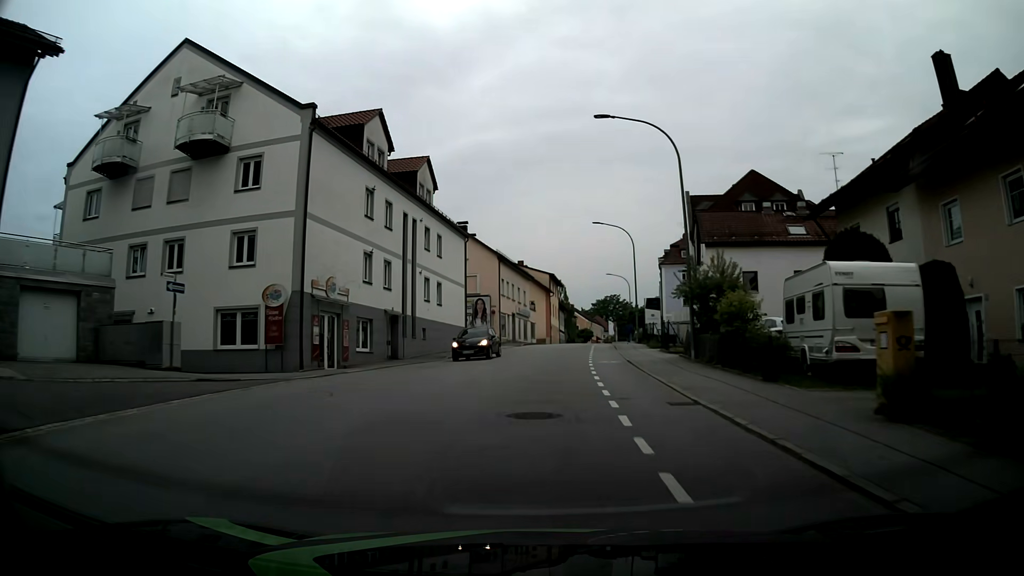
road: tertiary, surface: asphalt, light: Day
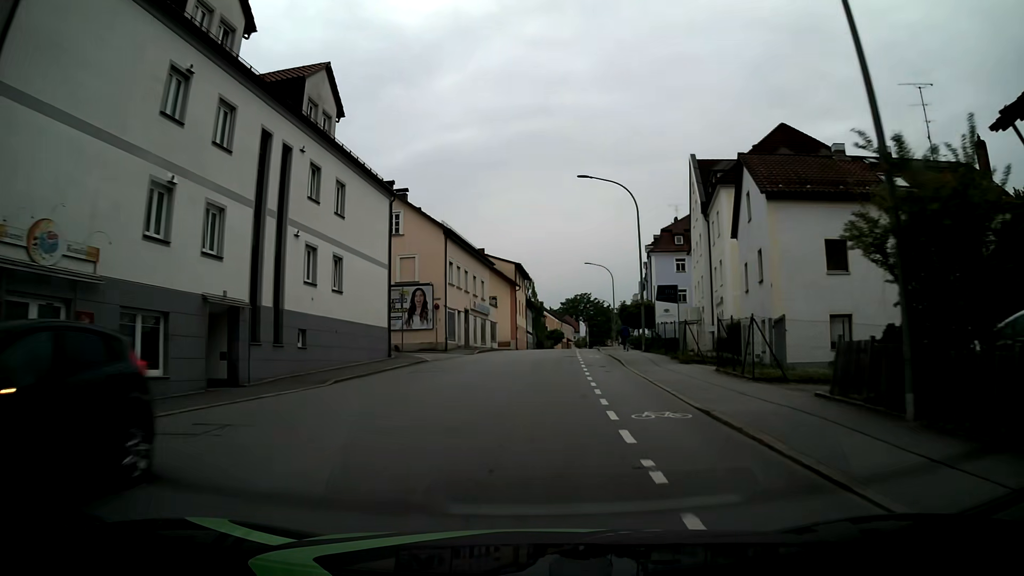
(+0.4, +15.4) m; +3°
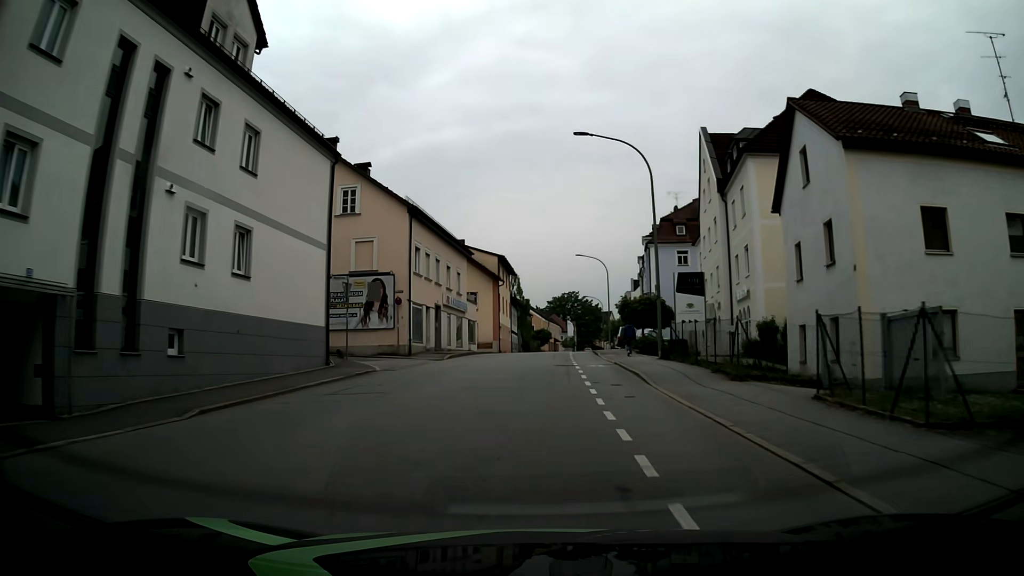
(+0.1, +7.6) m; +1°
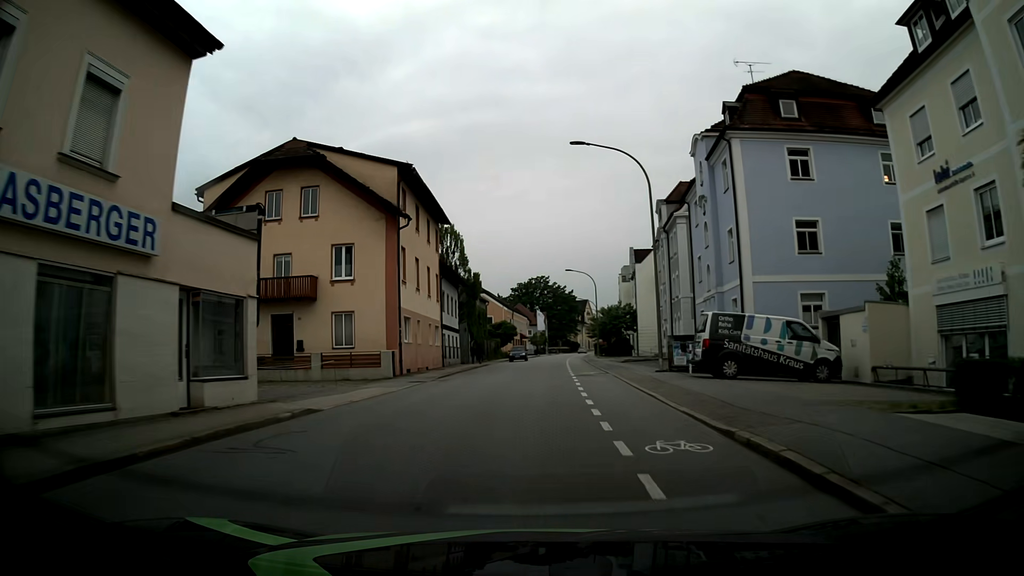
(+0.9, +36.6) m; +2°
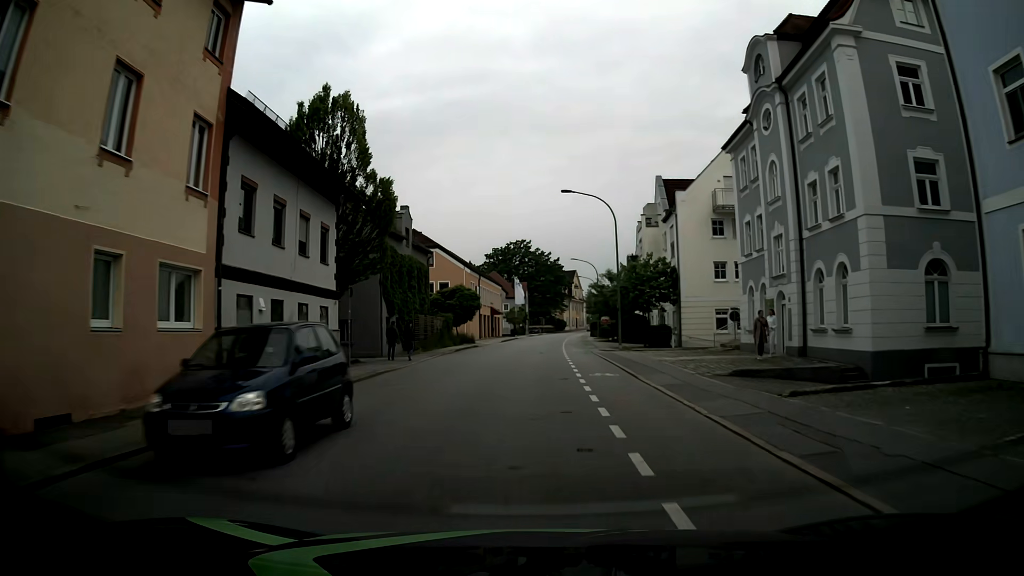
(+1.1, +29.6) m; +3°
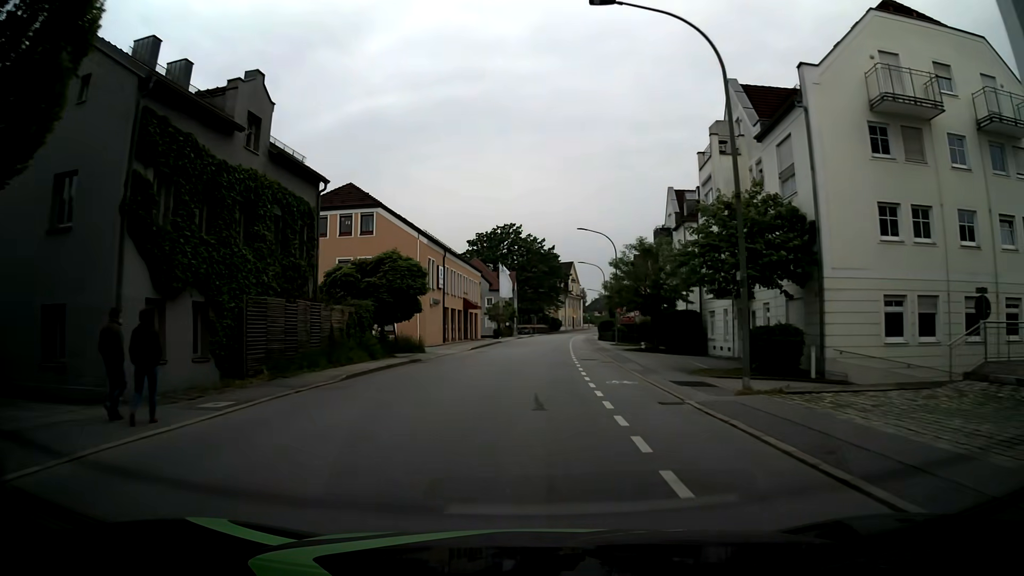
(0.0, +22.8) m; 0°
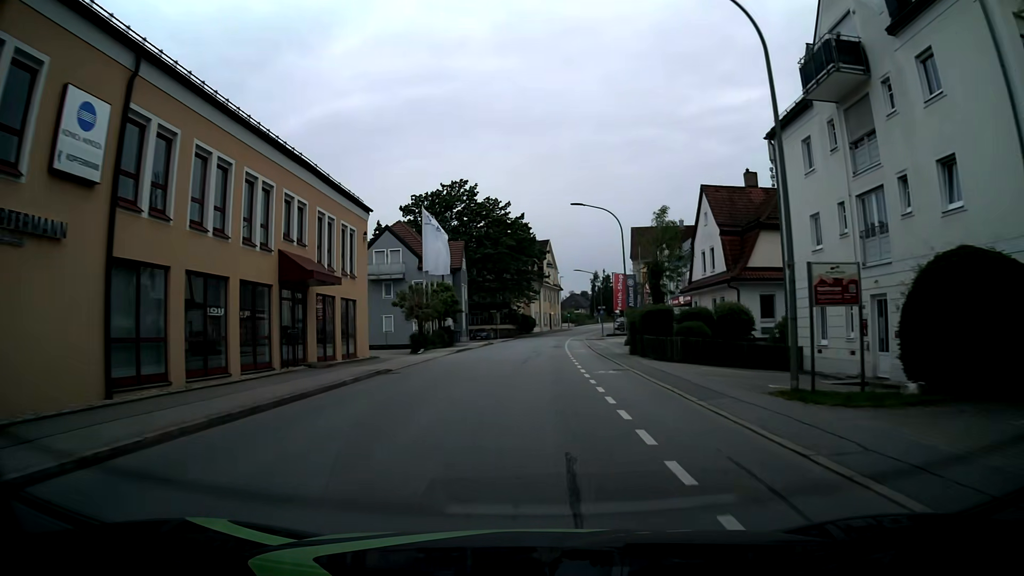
(+0.8, +38.2) m; +3°
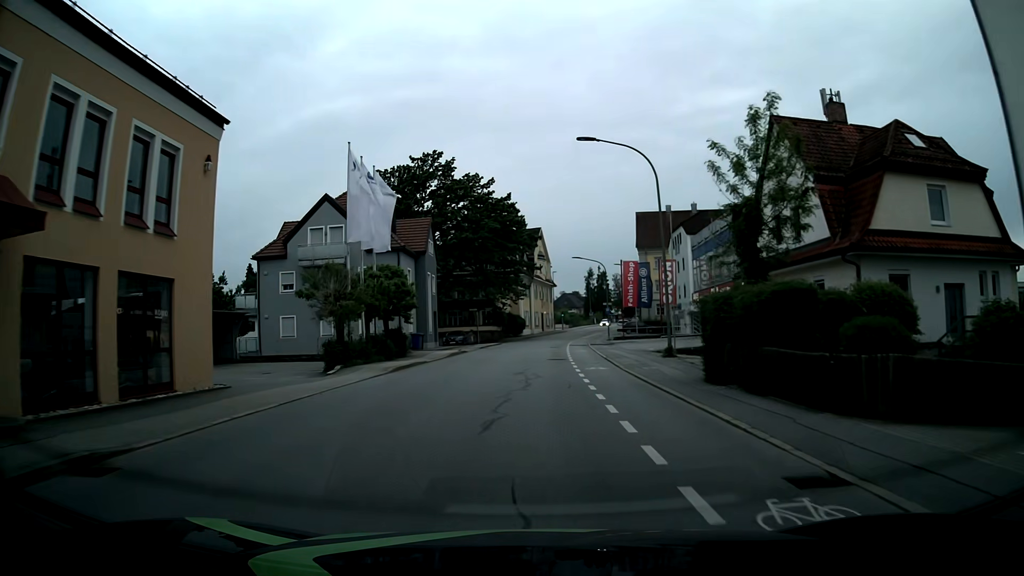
(+0.1, +15.3) m; +1°
(0, +10) (0, +20) (0, +30) (+1, +40) (+1, +50) (+2, +60) (+4, +70) (+5, +80) (+7, +90) (+9, +99) m
